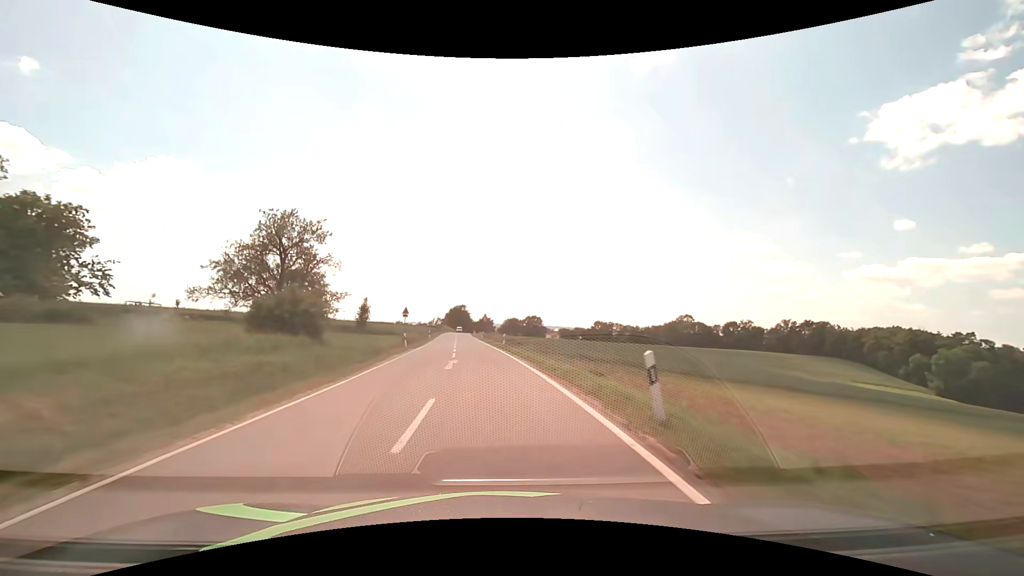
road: secondary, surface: asphalt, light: Day
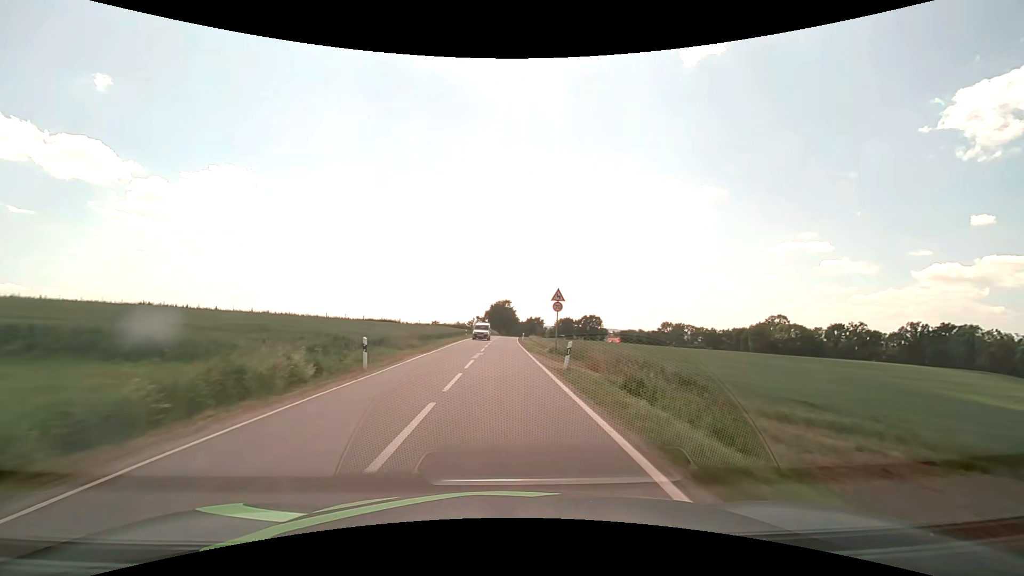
(-3.7, +48.2) m; -5°
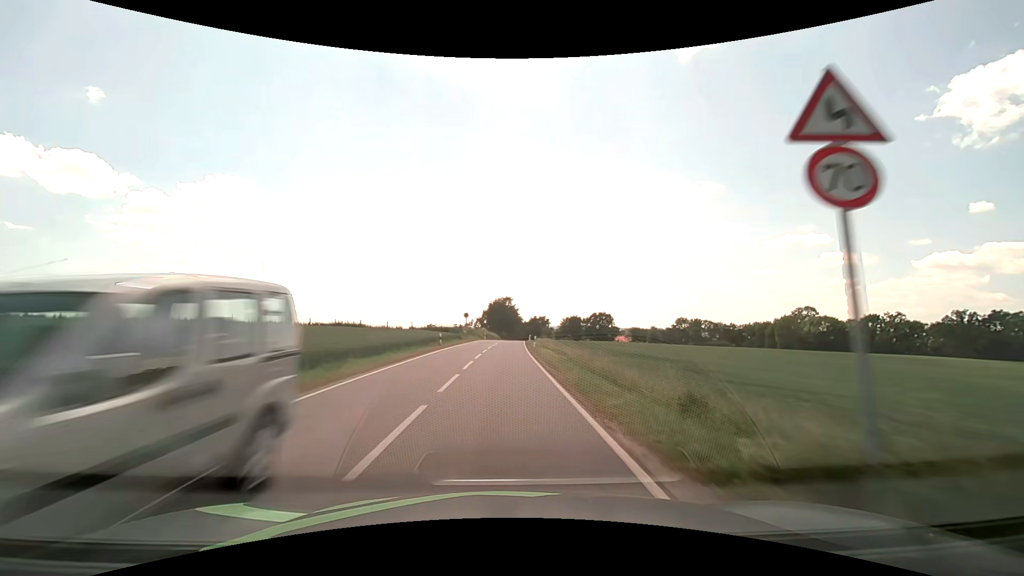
(0.0, +24.3) m; 0°
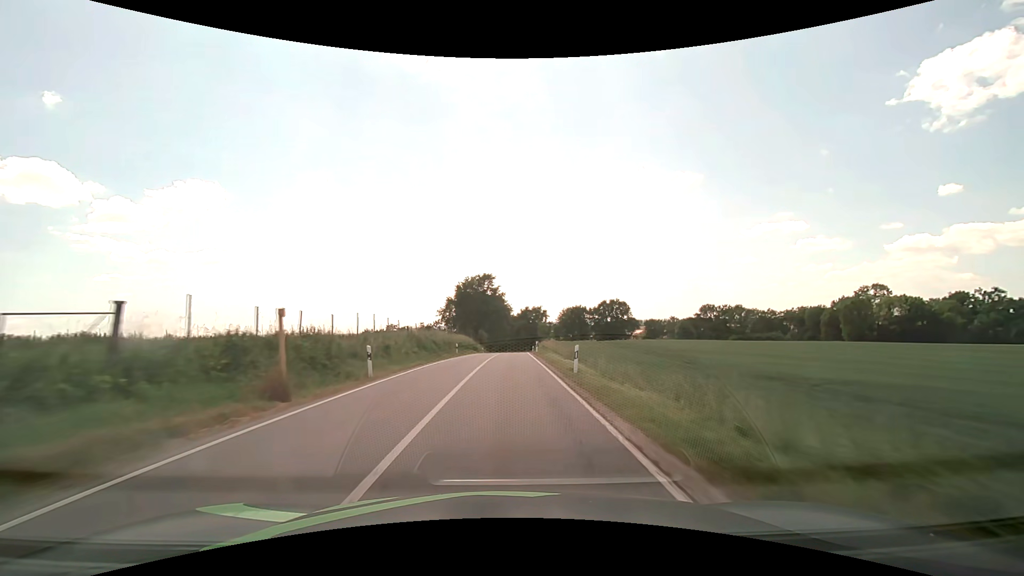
(+0.6, +60.7) m; +2°
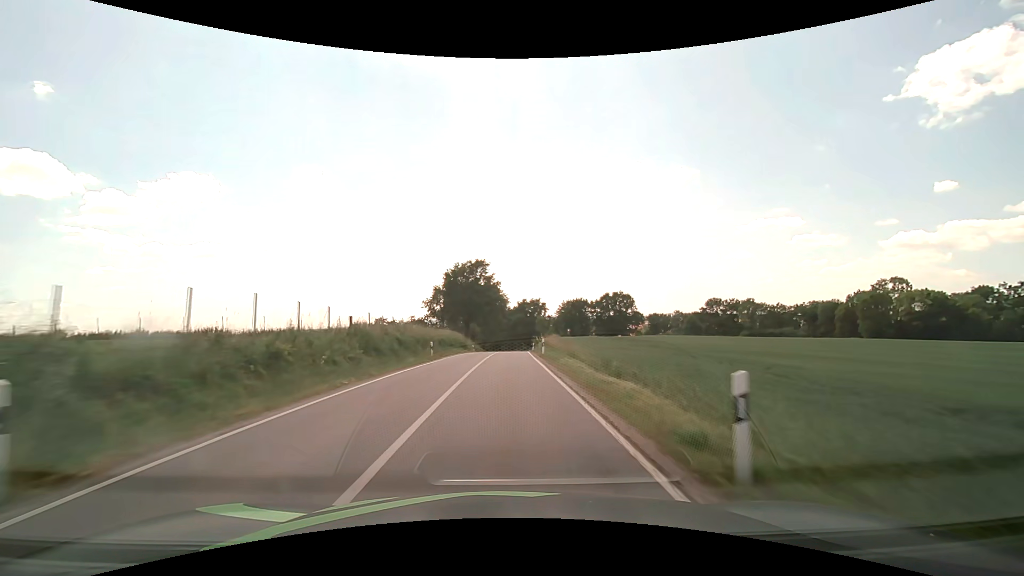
(+0.1, +12.1) m; +1°
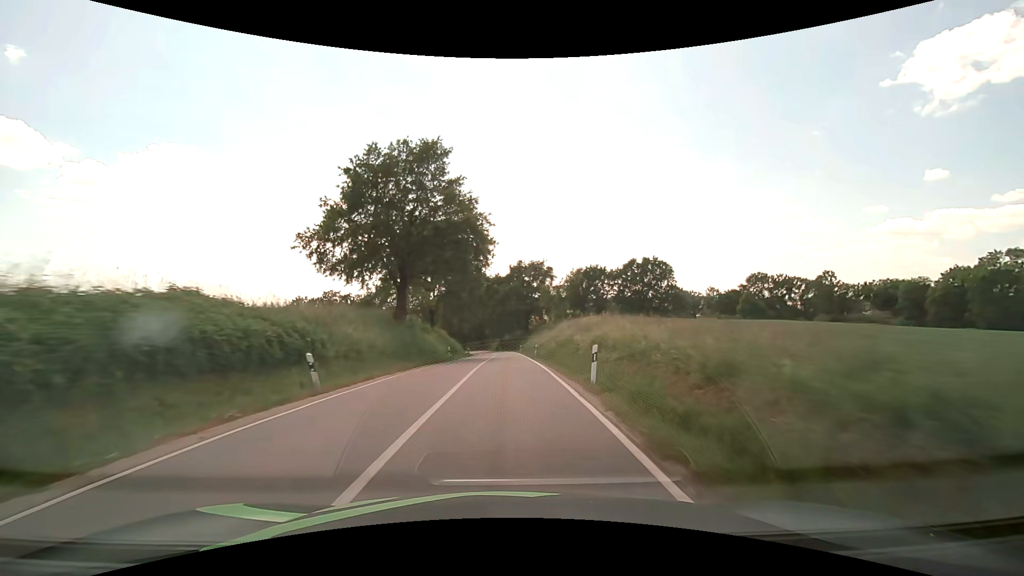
(+0.4, +47.4) m; +1°
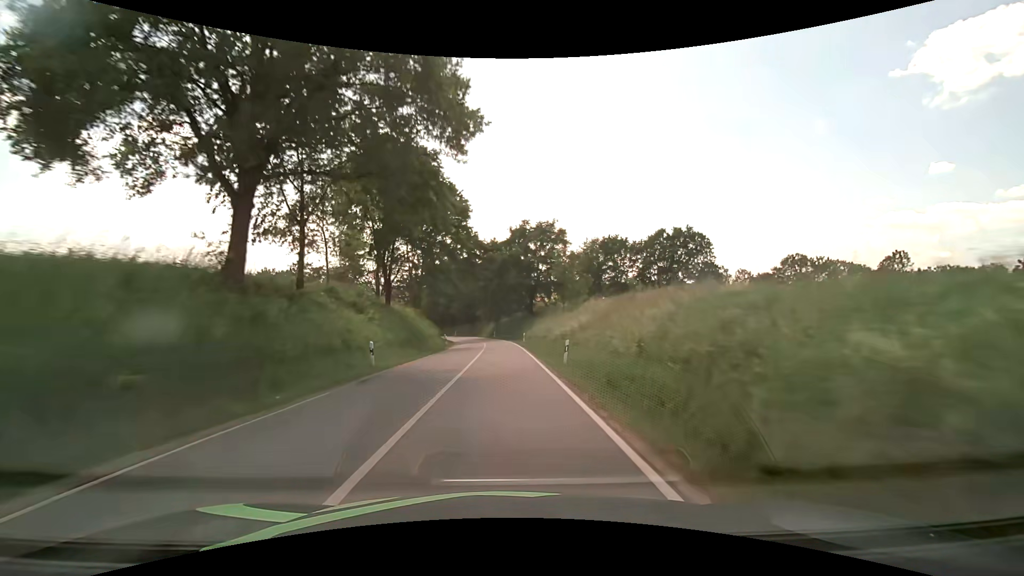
(0.0, +22.6) m; 0°
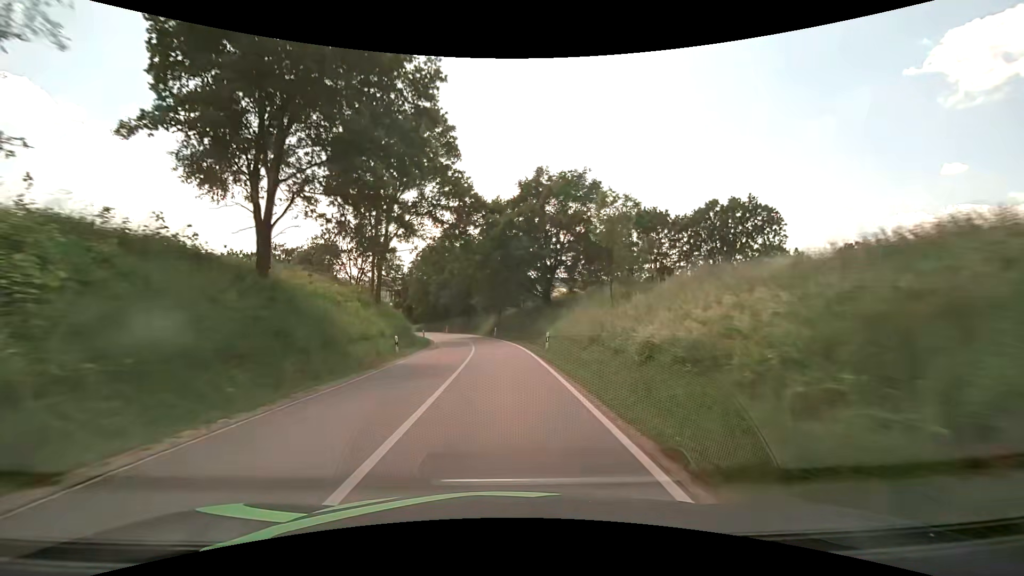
(-0.1, +21.7) m; -1°
(0, +10) (0, +20) (-1, +30) (-2, +40) (-3, +50) (-5, +60) (-8, +69) (-11, +79) (-15, +88) (-19, +97) m
